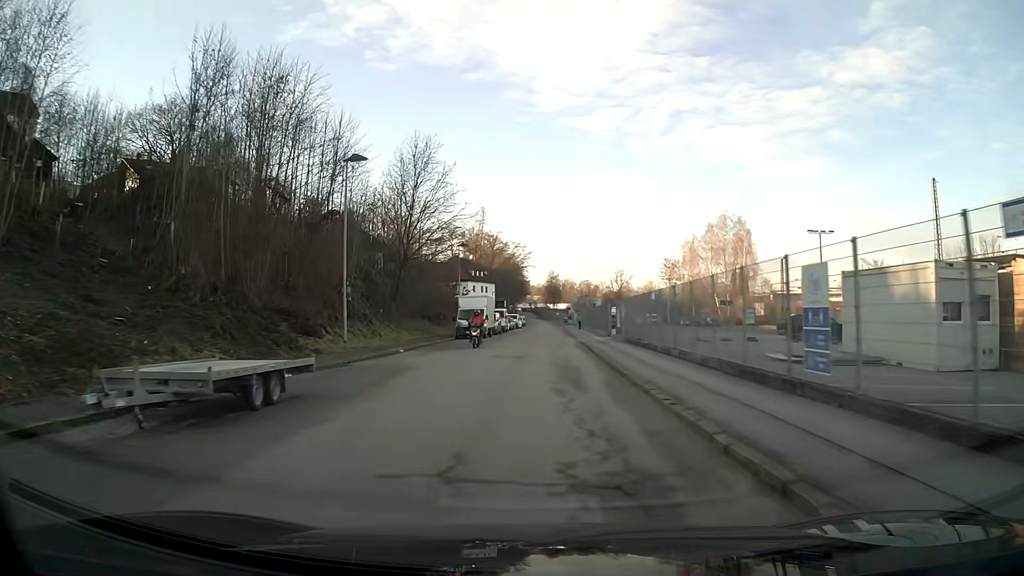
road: tertiary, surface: asphalt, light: Day
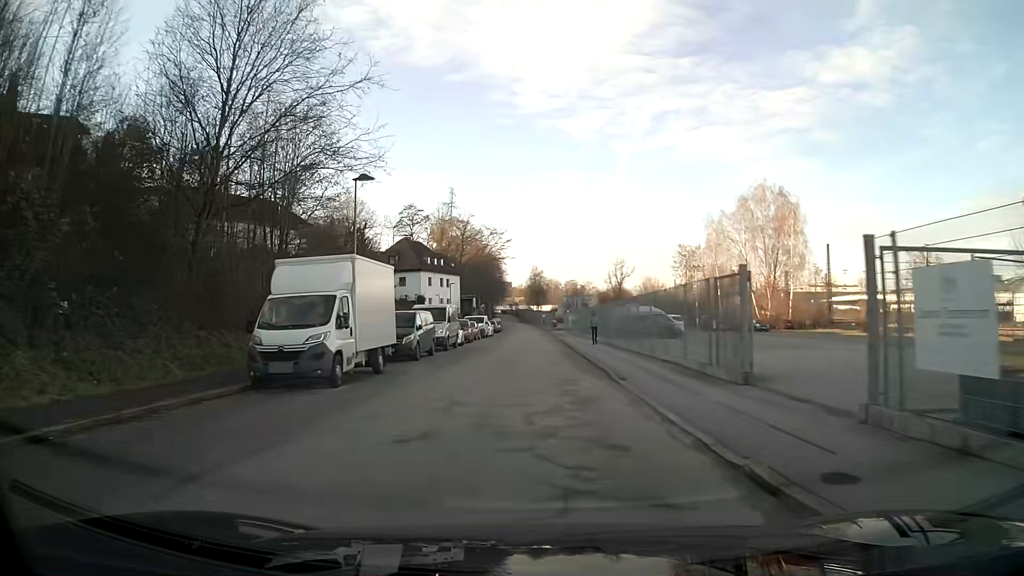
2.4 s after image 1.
(+0.5, +31.7) m; +1°
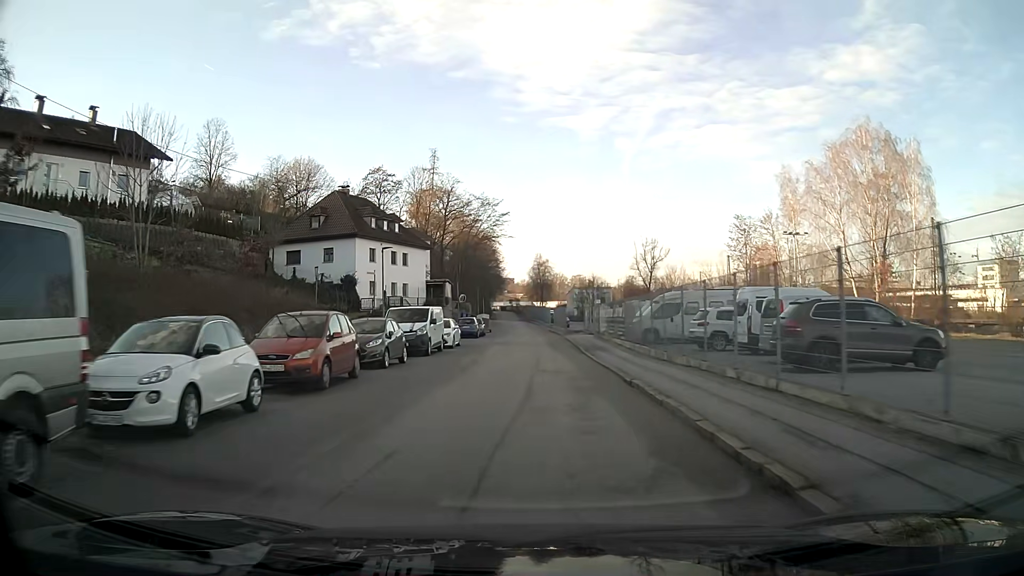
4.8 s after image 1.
(-0.1, +32.0) m; 0°
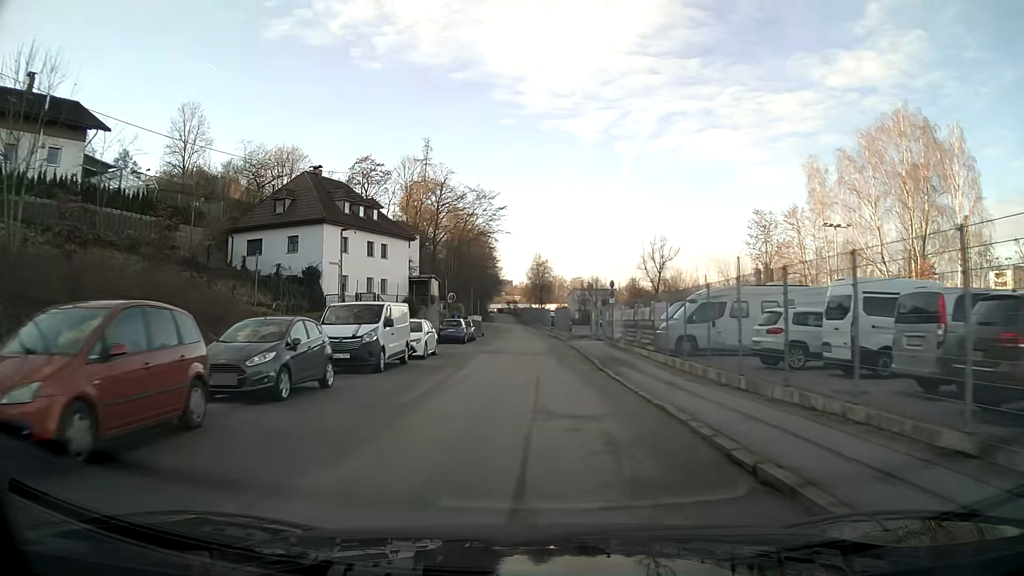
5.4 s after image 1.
(0.0, +8.0) m; 0°
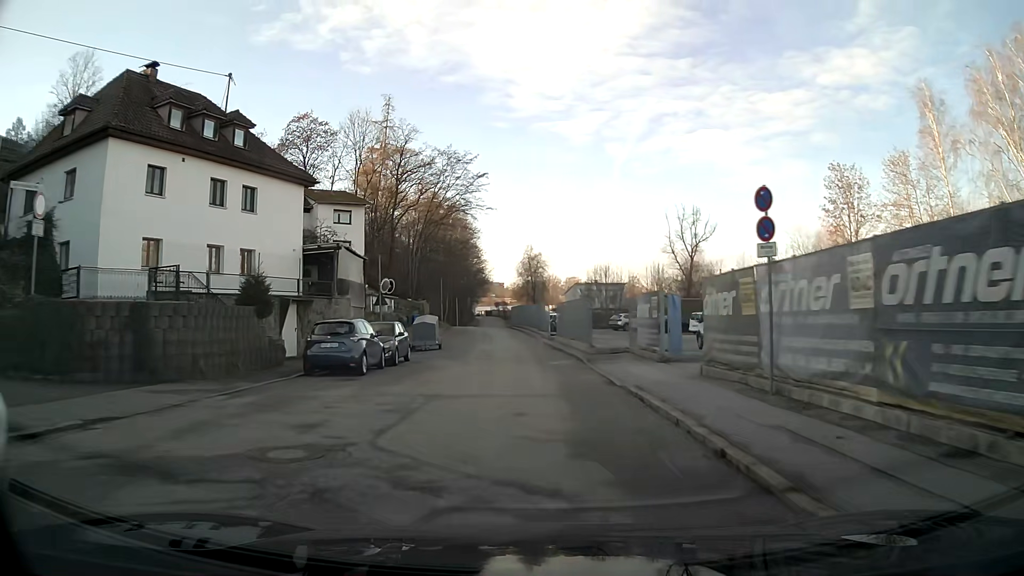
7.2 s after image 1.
(+0.1, +23.8) m; 0°
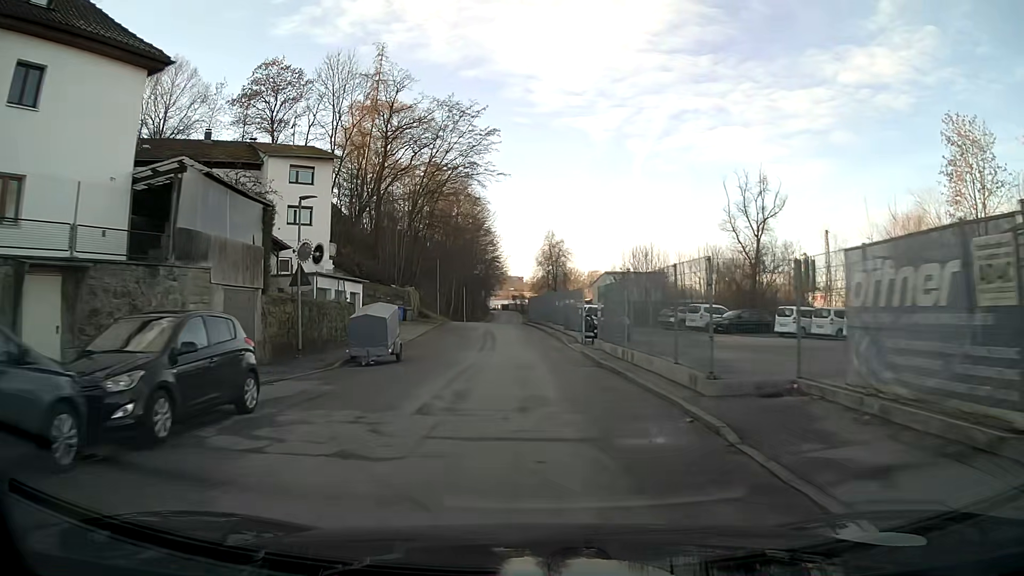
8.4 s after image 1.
(-0.2, +15.7) m; -2°
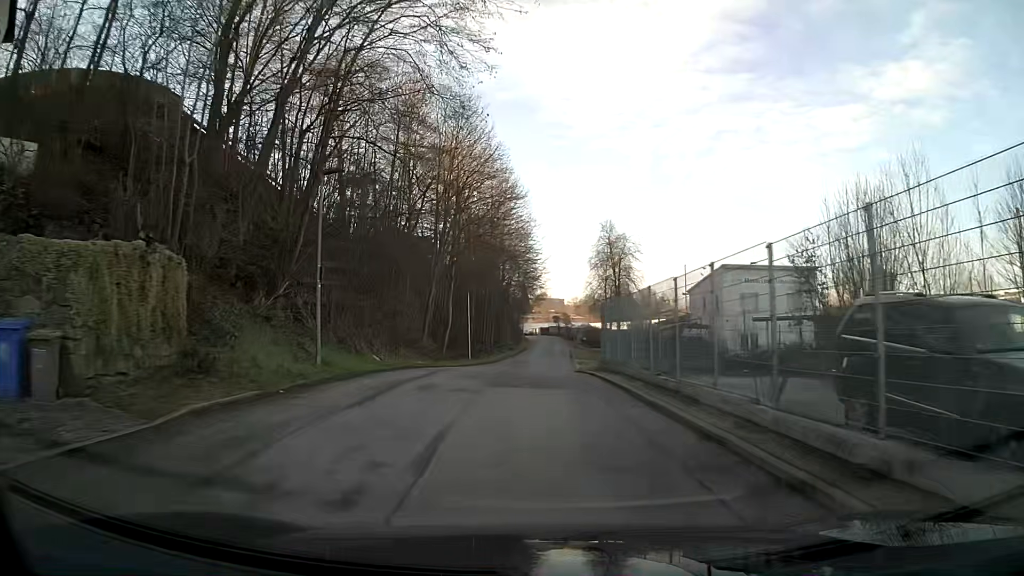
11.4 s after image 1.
(-1.2, +38.2) m; -2°
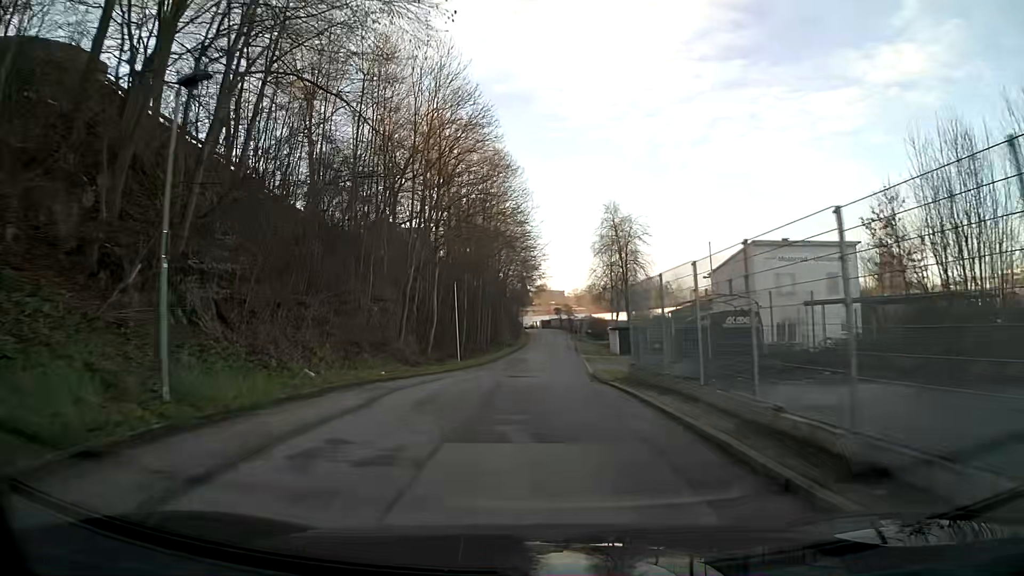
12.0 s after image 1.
(0.0, +7.3) m; 0°
